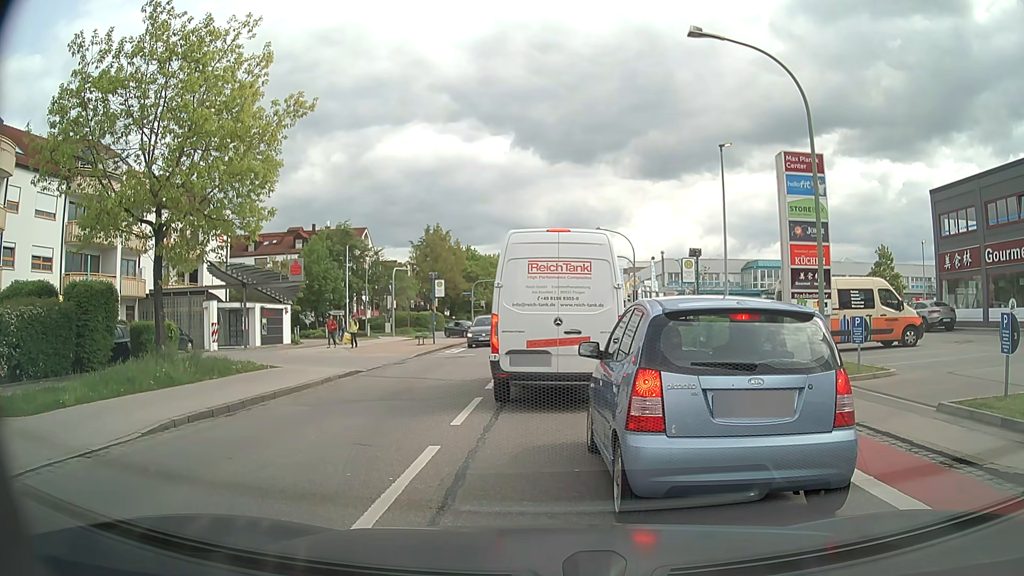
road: tertiary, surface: asphalt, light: Day
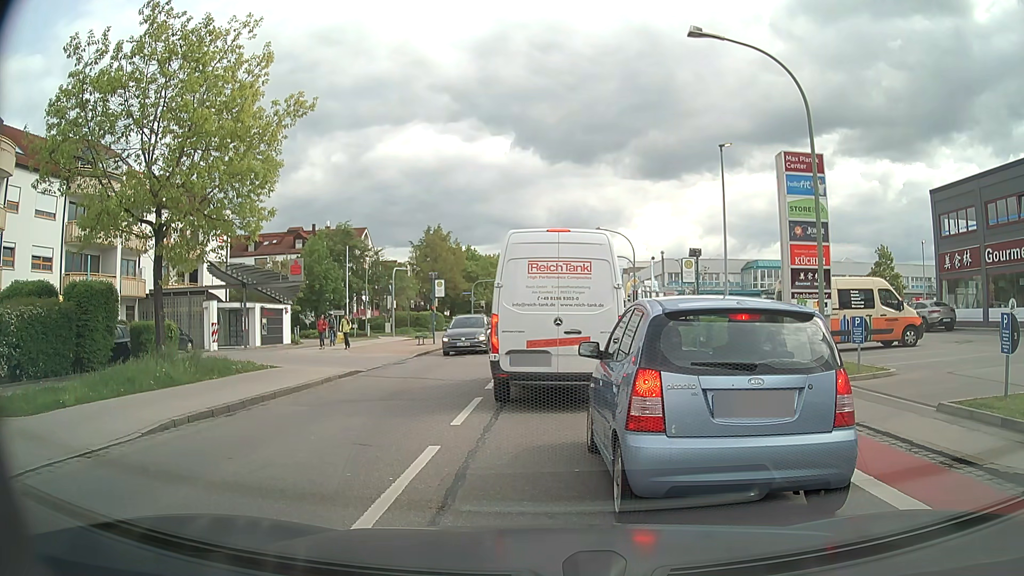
(0.0, 0.0) m; 0°
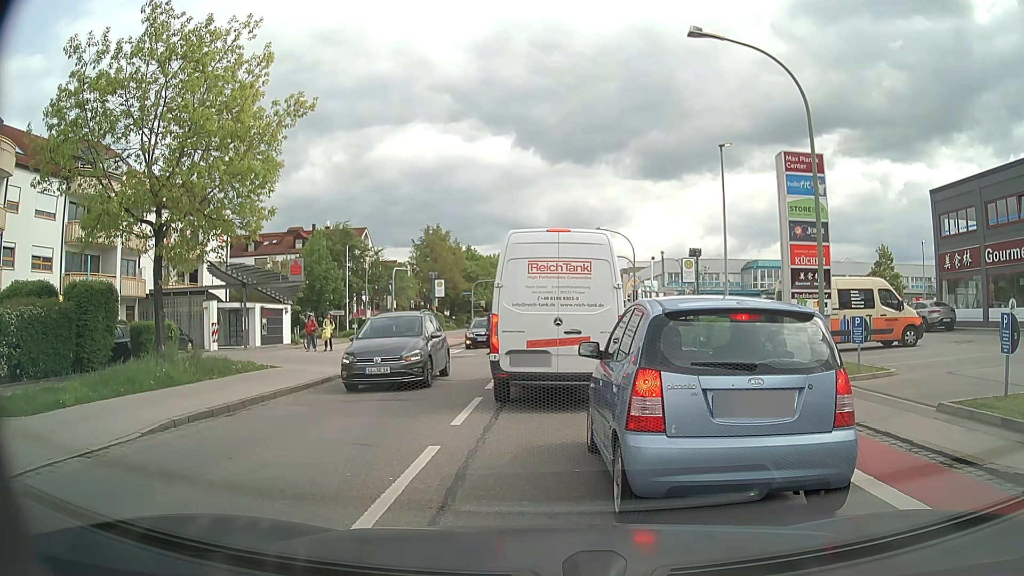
(0.0, 0.0) m; 0°
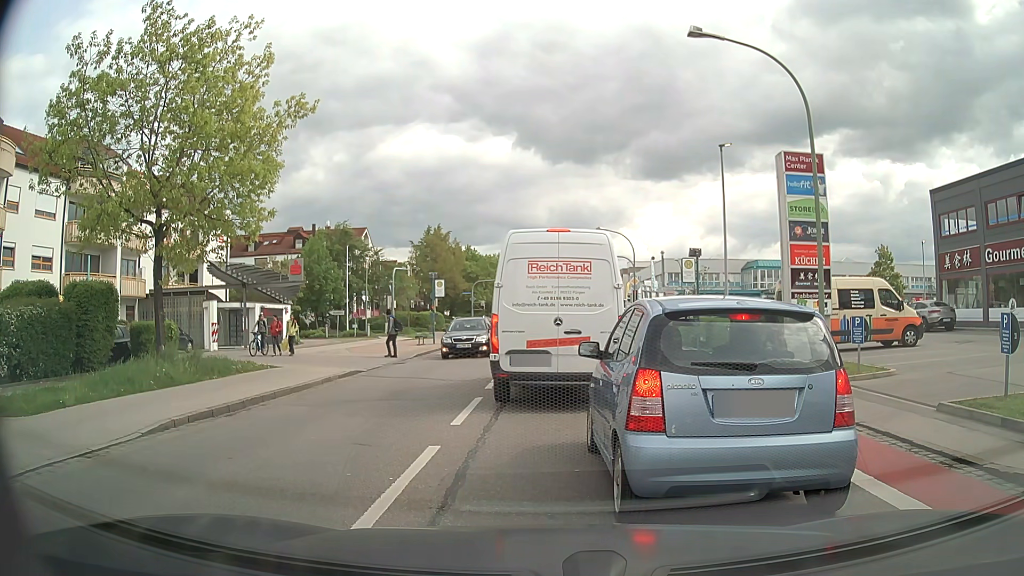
(0.0, 0.0) m; 0°
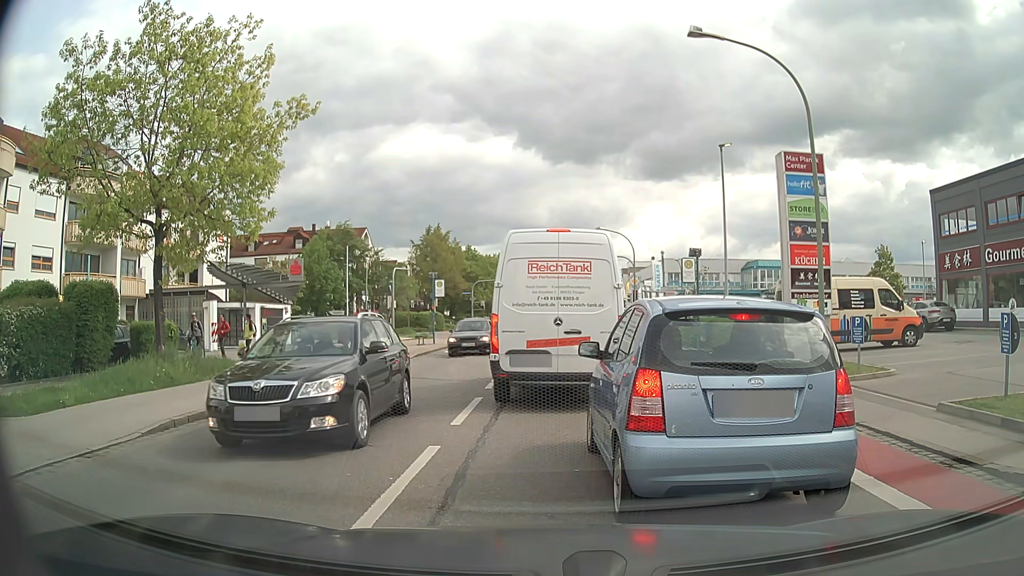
(0.0, 0.0) m; 0°
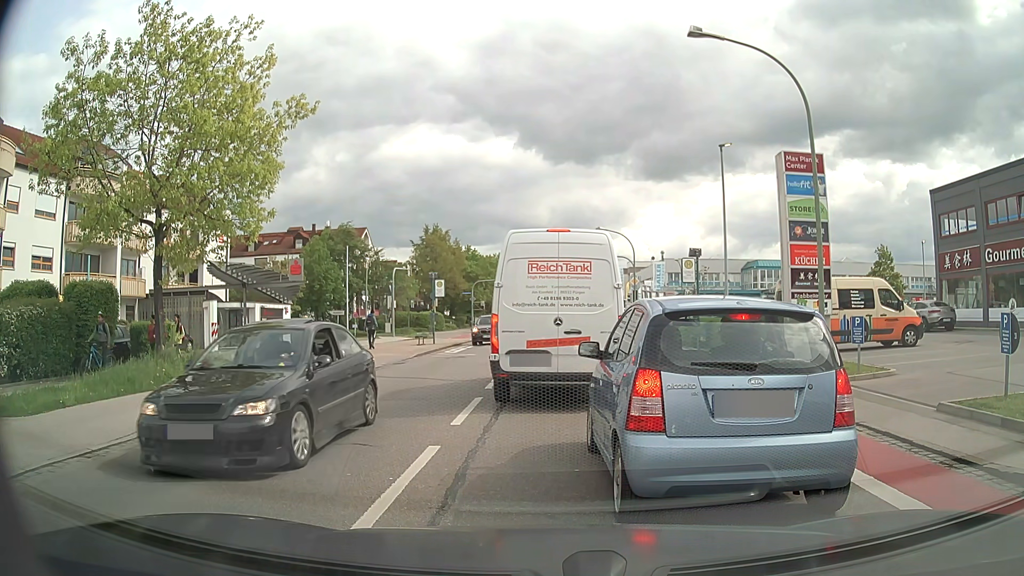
(0.0, 0.0) m; 0°
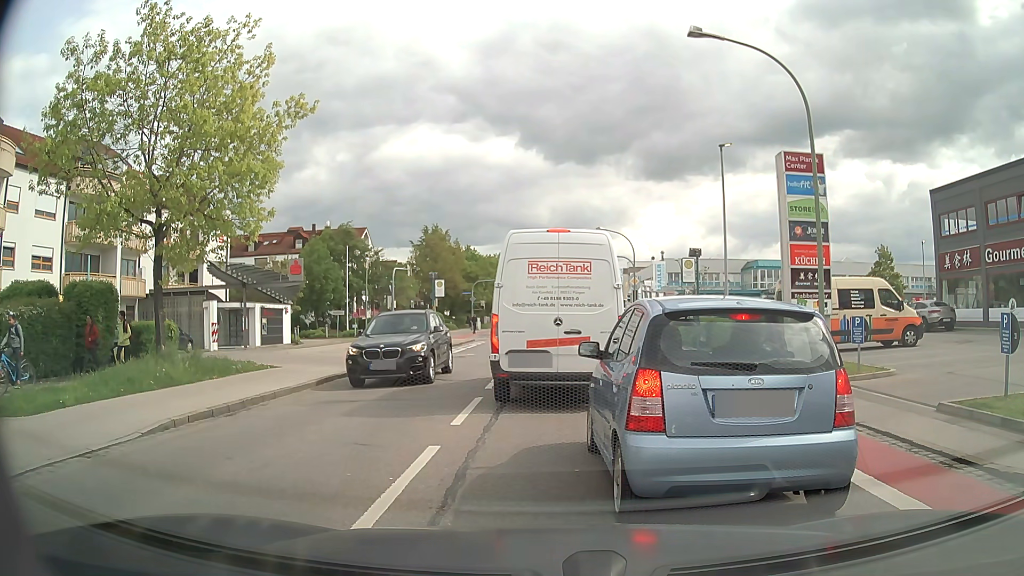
(0.0, 0.0) m; 0°
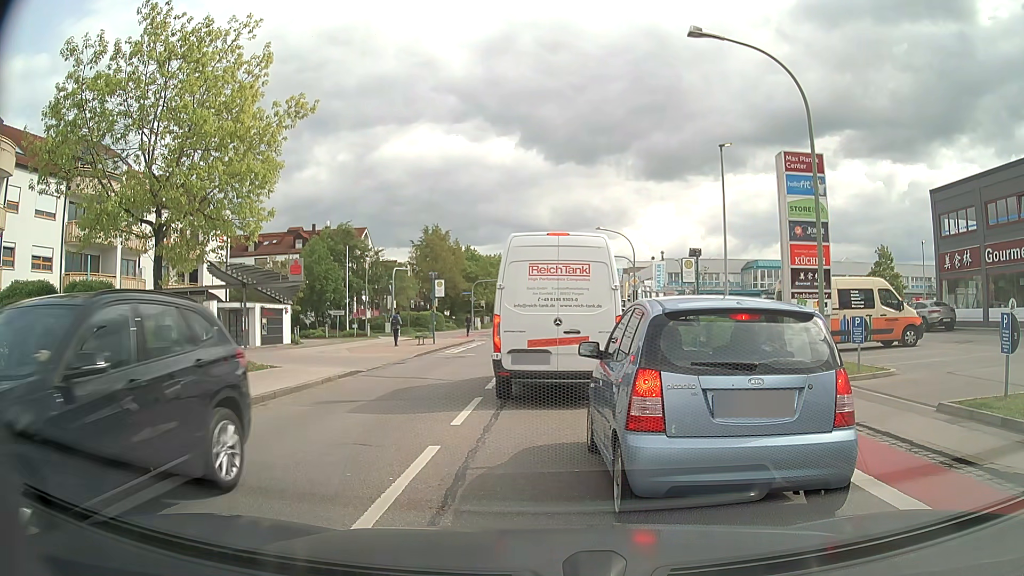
(0.0, 0.0) m; 0°
